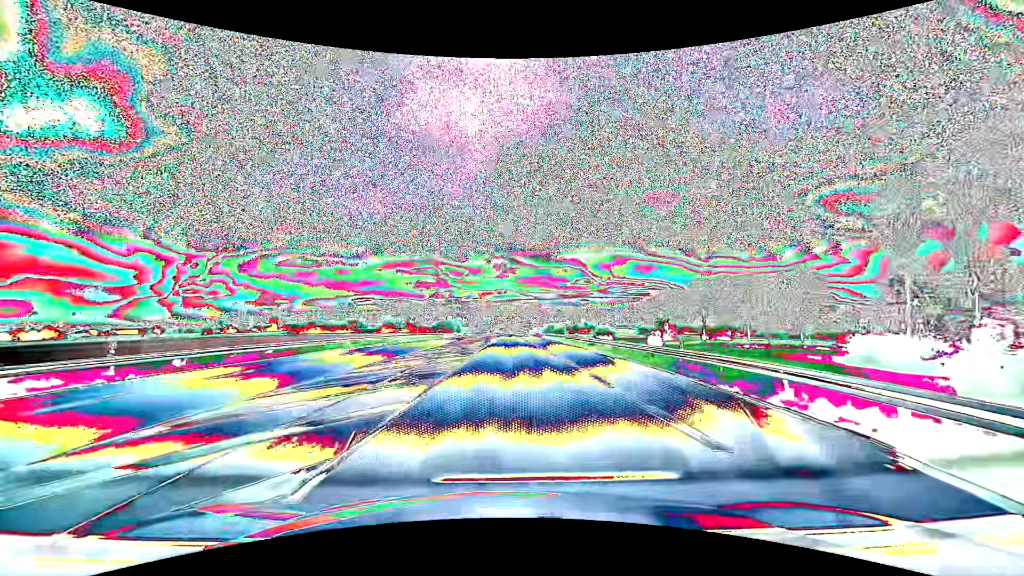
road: primary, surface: asphalt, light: Day
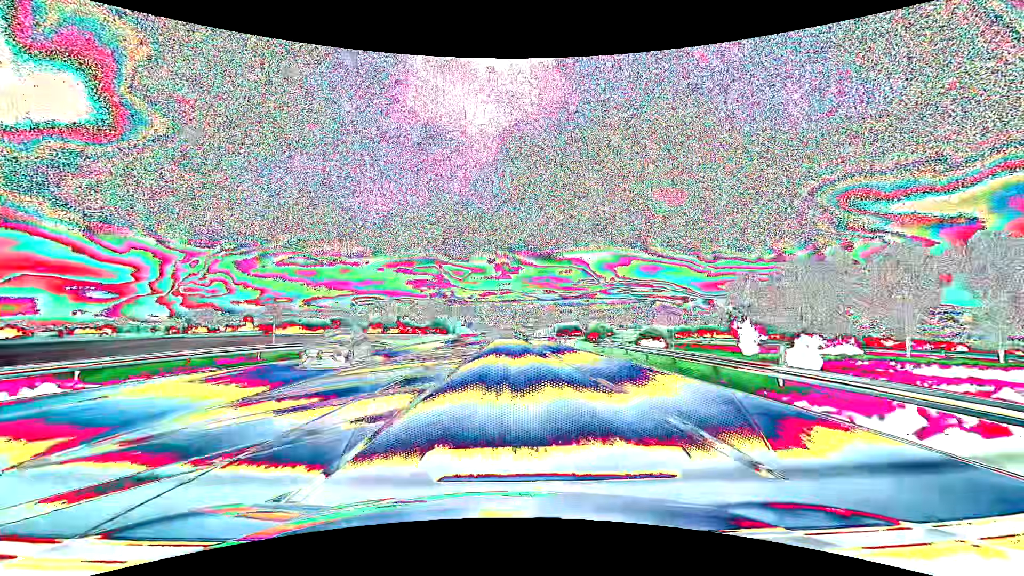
(+0.2, +43.0) m; 0°
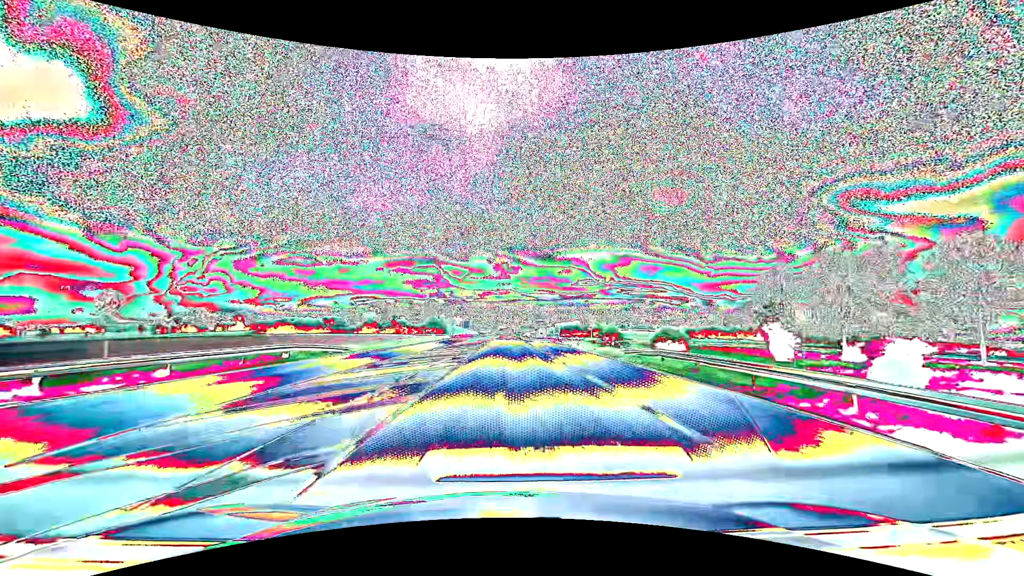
(0.0, +10.8) m; 0°
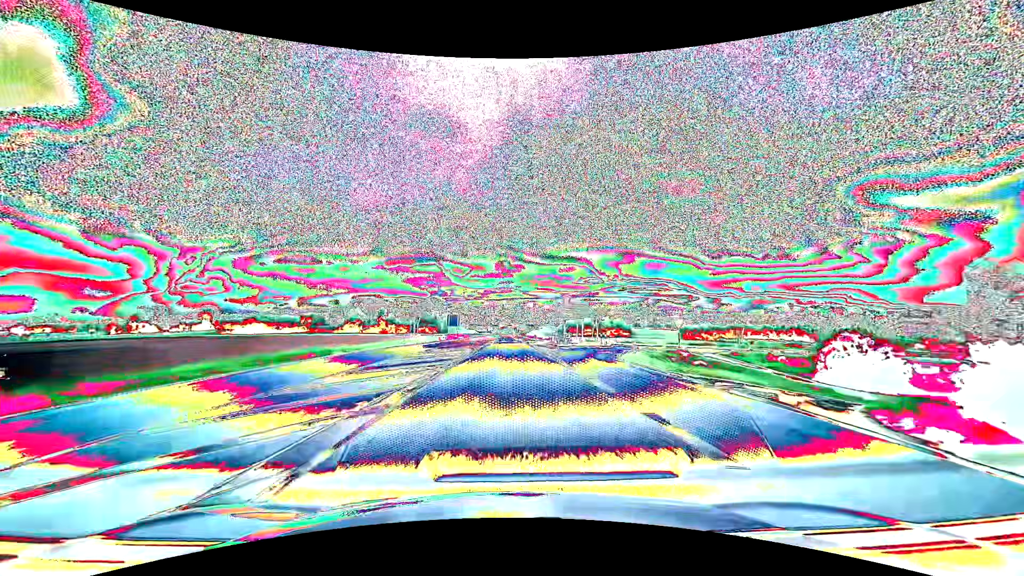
(0.0, +43.1) m; 0°
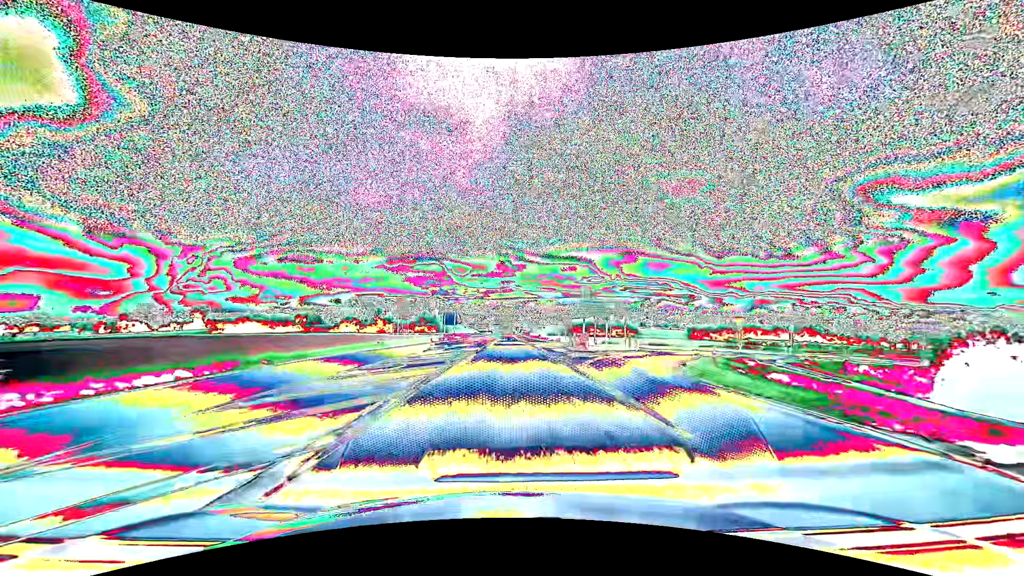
(0.0, +10.8) m; 0°
